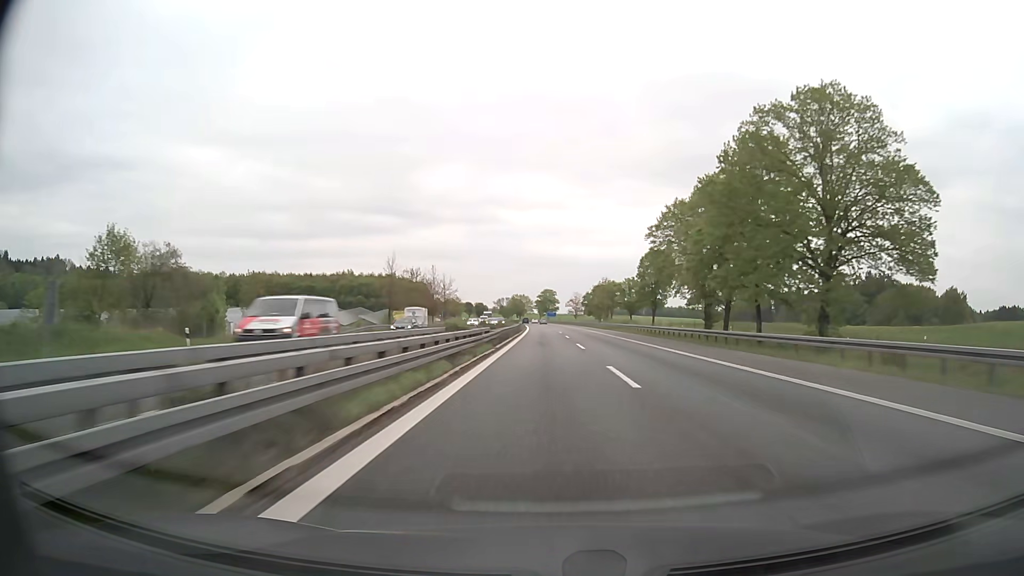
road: motorway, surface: asphalt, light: Day
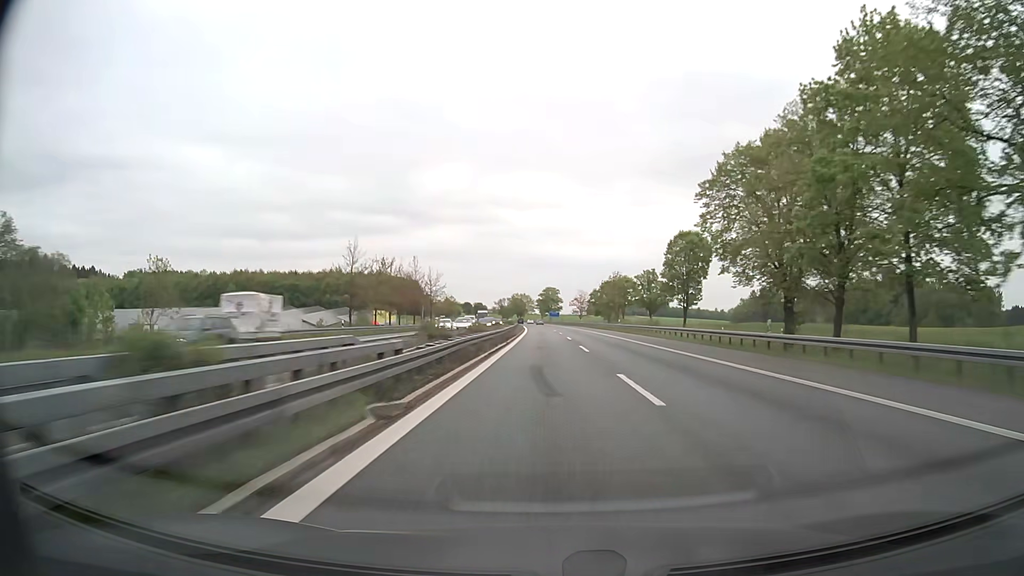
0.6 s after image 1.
(0.0, +20.7) m; 0°
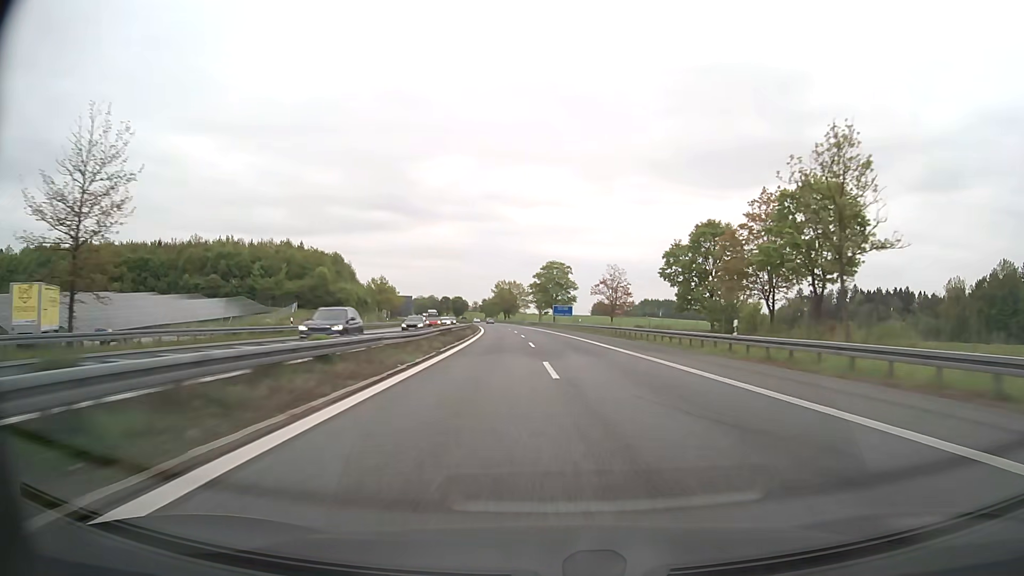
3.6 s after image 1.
(-0.2, +103.4) m; 0°
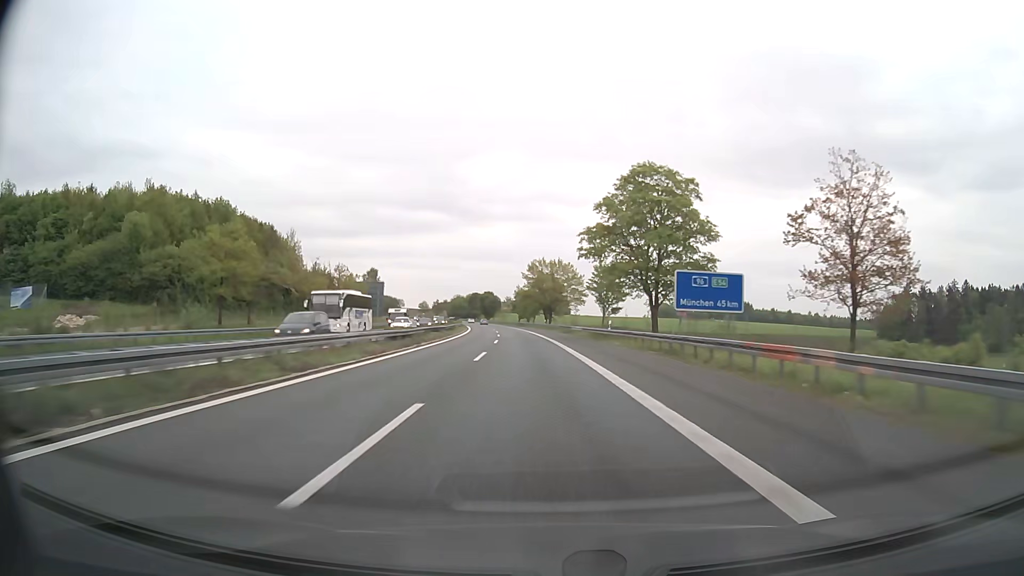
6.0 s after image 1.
(-2.2, +82.6) m; -4°
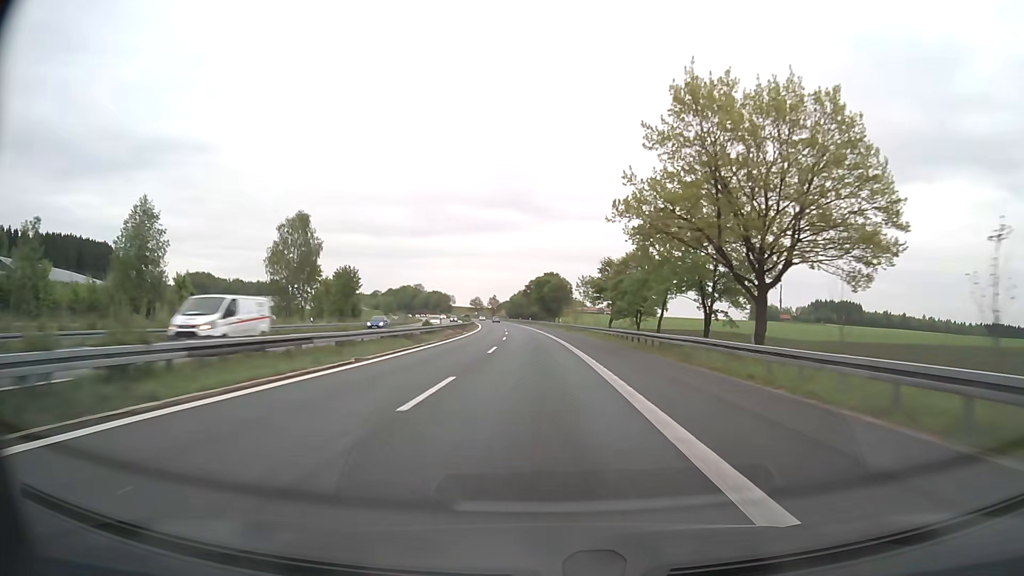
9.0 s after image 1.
(-6.3, +102.9) m; -6°
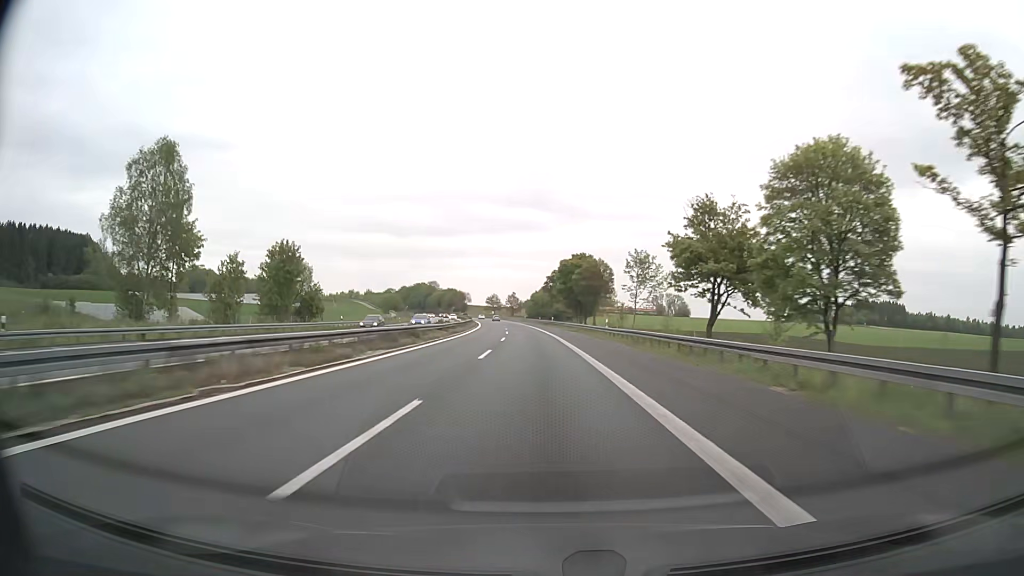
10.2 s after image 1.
(-0.9, +41.3) m; -2°
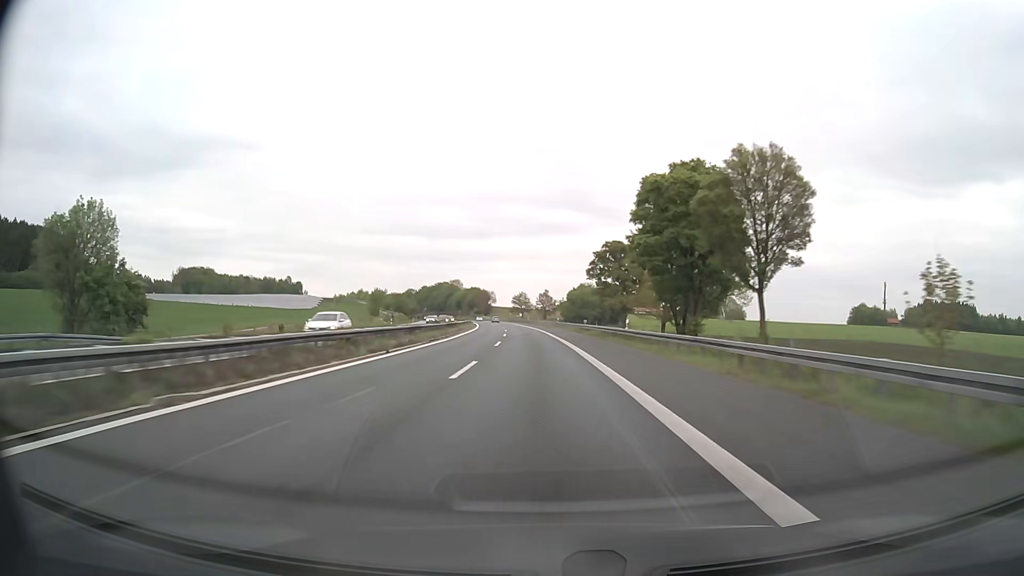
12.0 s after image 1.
(-1.6, +61.9) m; -3°
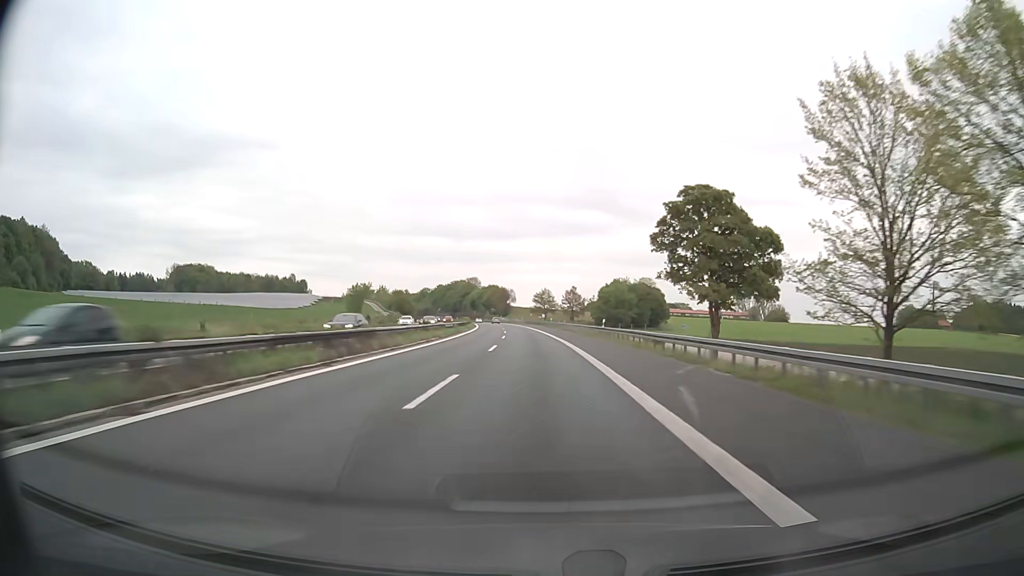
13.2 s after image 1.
(-0.8, +41.2) m; -2°
(0, +10) (0, +20) (0, +30) (-1, +40) (-1, +50) (-1, +60) (-2, +70) (-3, +80) (-4, +90) (-4, +100) m
